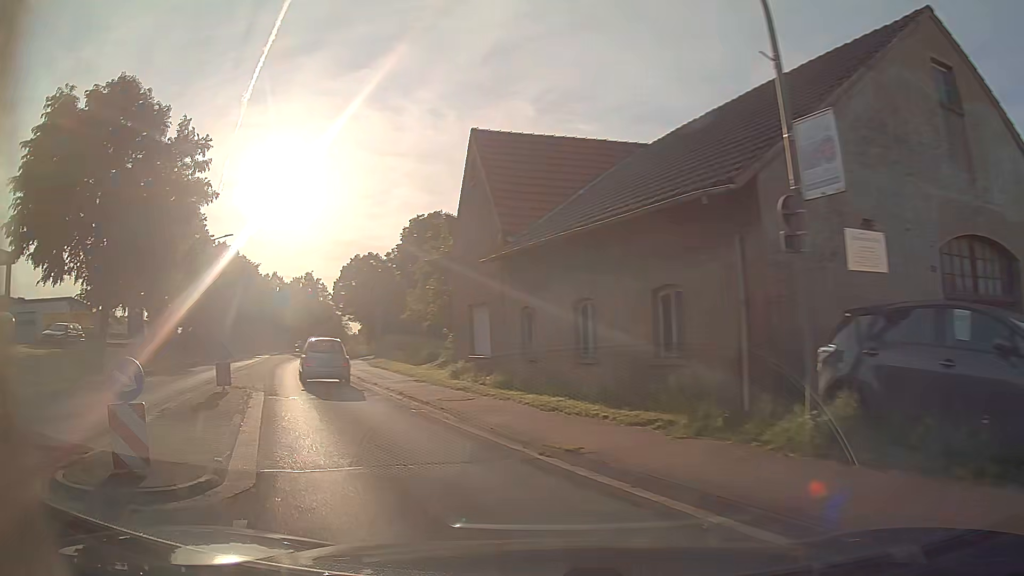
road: primary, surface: asphalt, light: Day
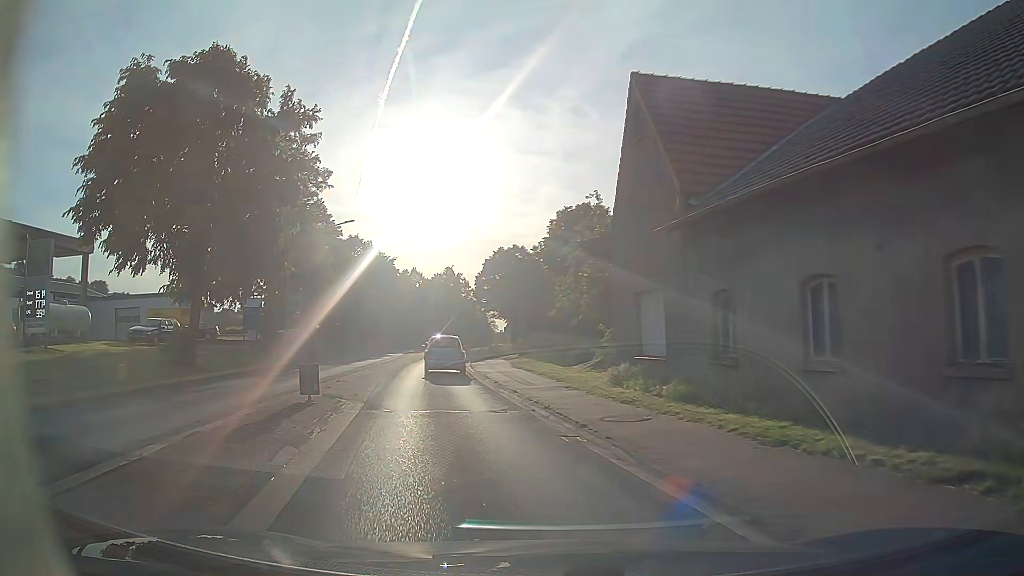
(-0.5, +4.6) m; -12°
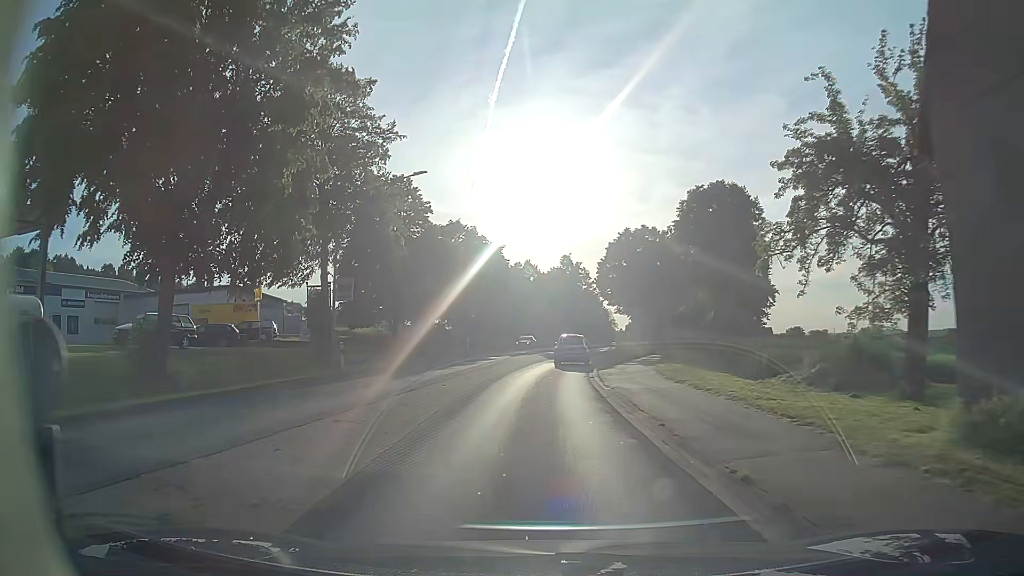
(-1.3, +11.4) m; -10°
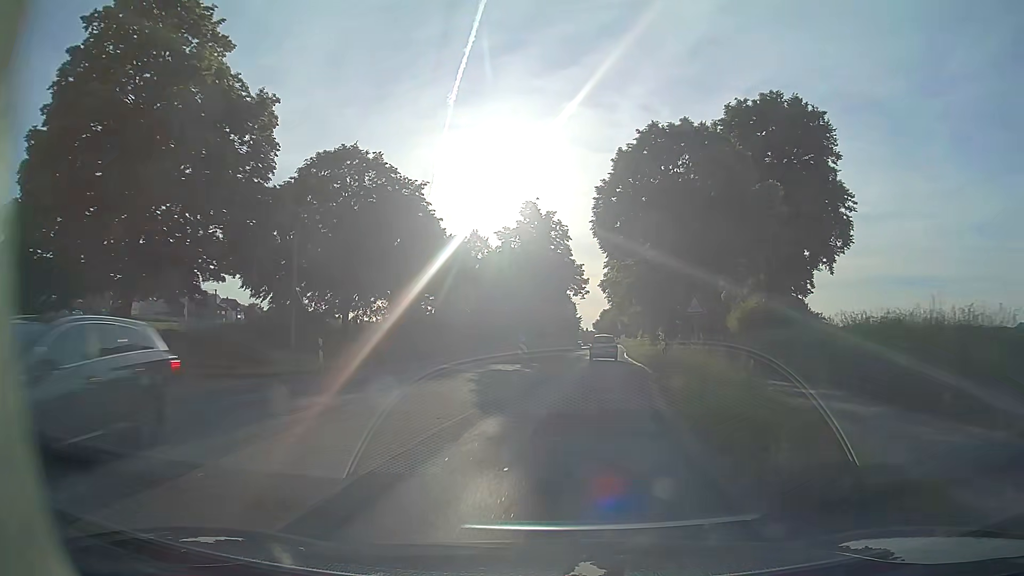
(+0.4, +30.2) m; +3°
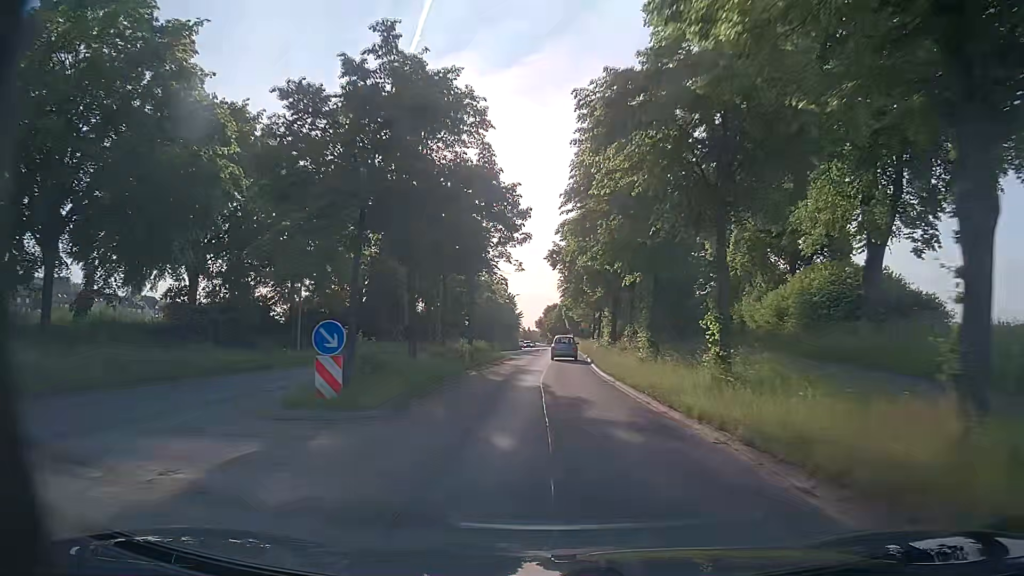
(+1.4, +24.6) m; +5°
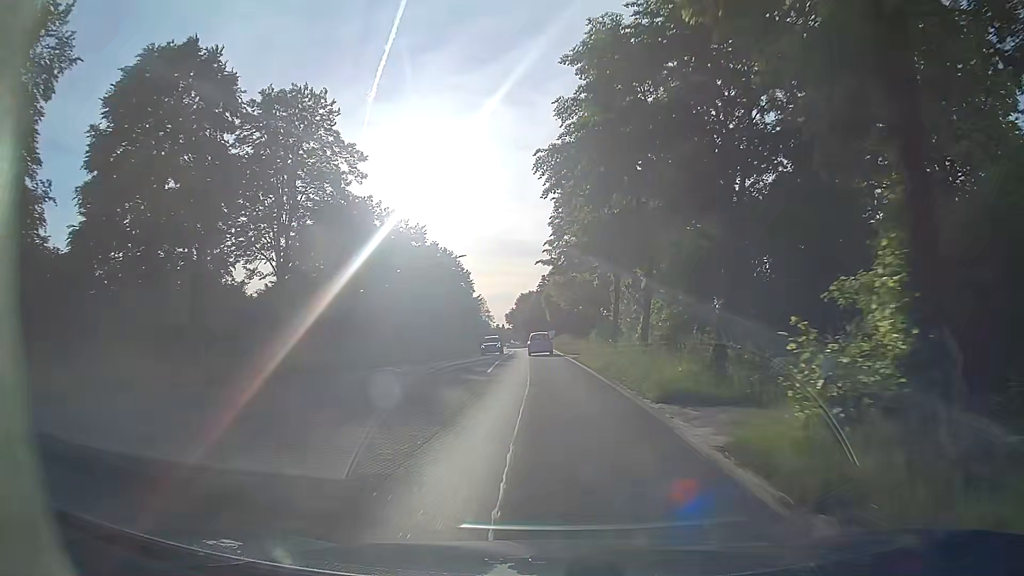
(+0.7, +42.1) m; +2°
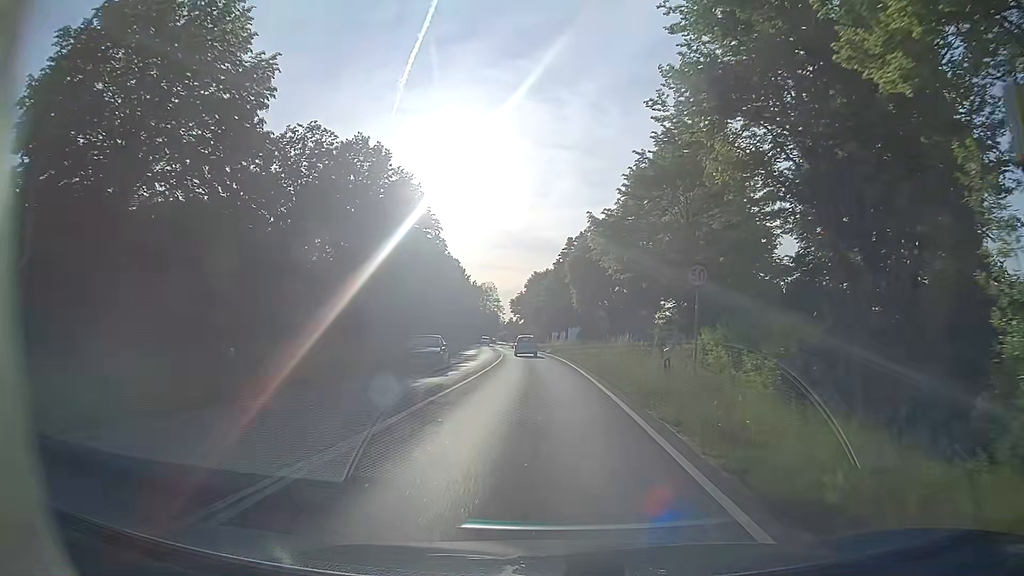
(-0.6, +42.4) m; -2°
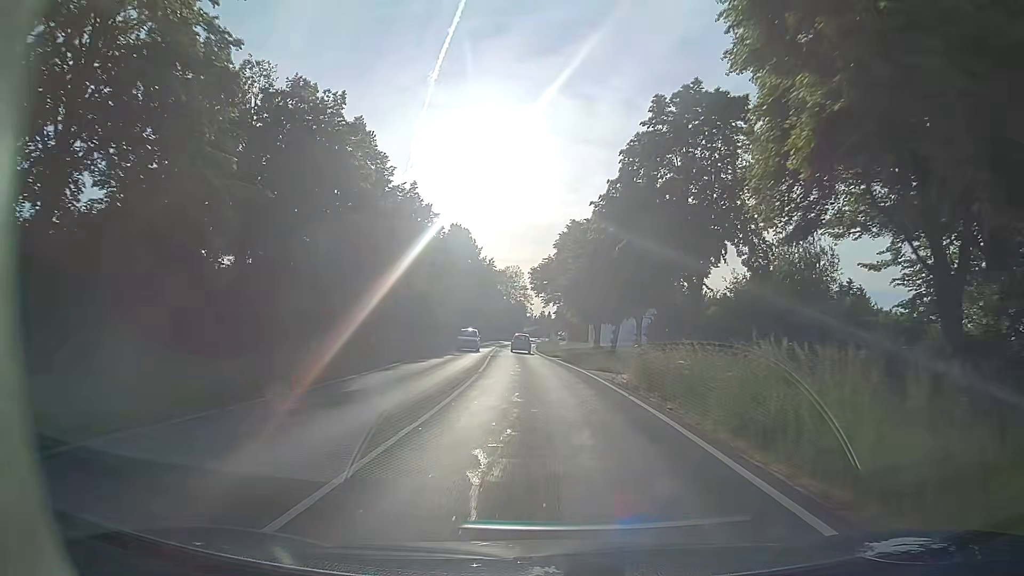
(-0.6, +41.9) m; -3°
(0, +10) (0, +20) (-1, +30) (-1, +40) (-2, +50) (-2, +60) (-3, +70) (-3, +80) (-3, +90) (-3, +100) m
